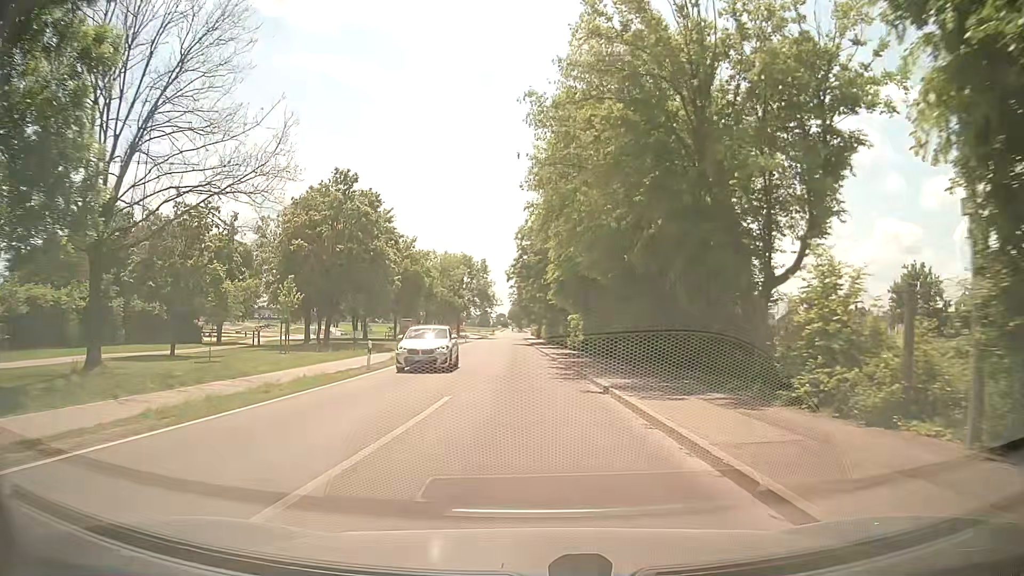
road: tertiary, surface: asphalt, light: Day
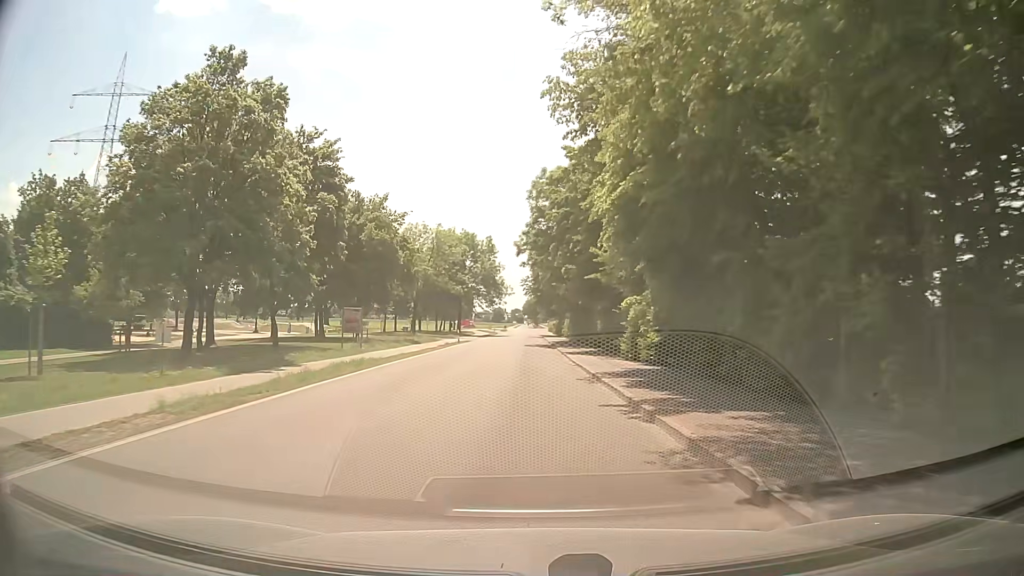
(-0.7, +22.1) m; -2°
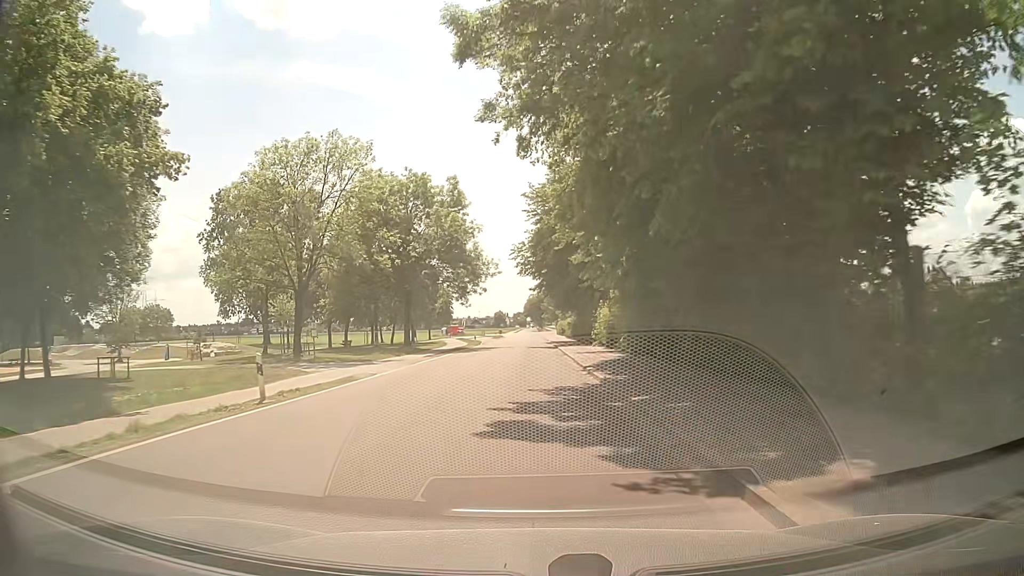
(-0.3, +39.0) m; -1°
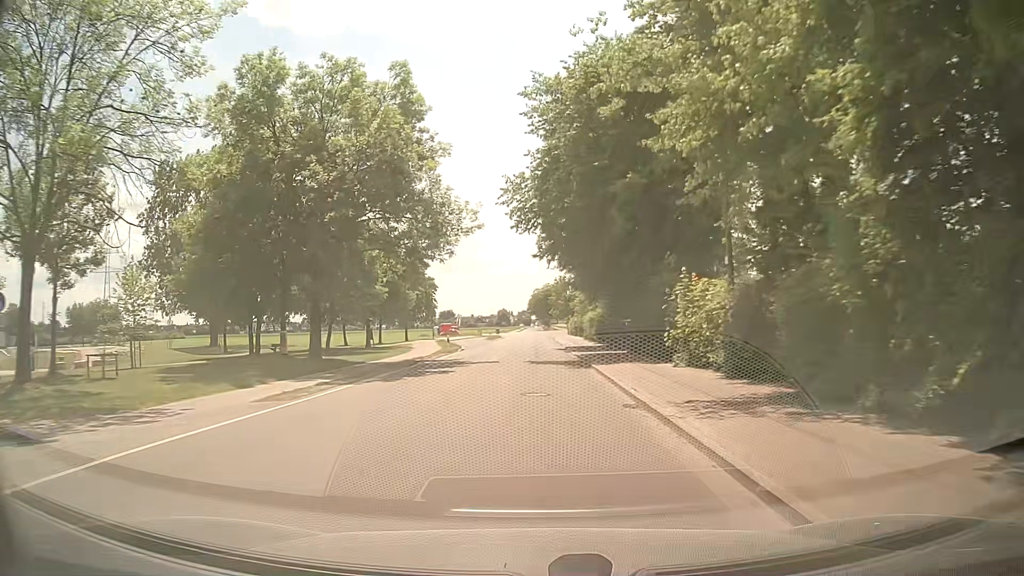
(+0.1, +23.2) m; +1°
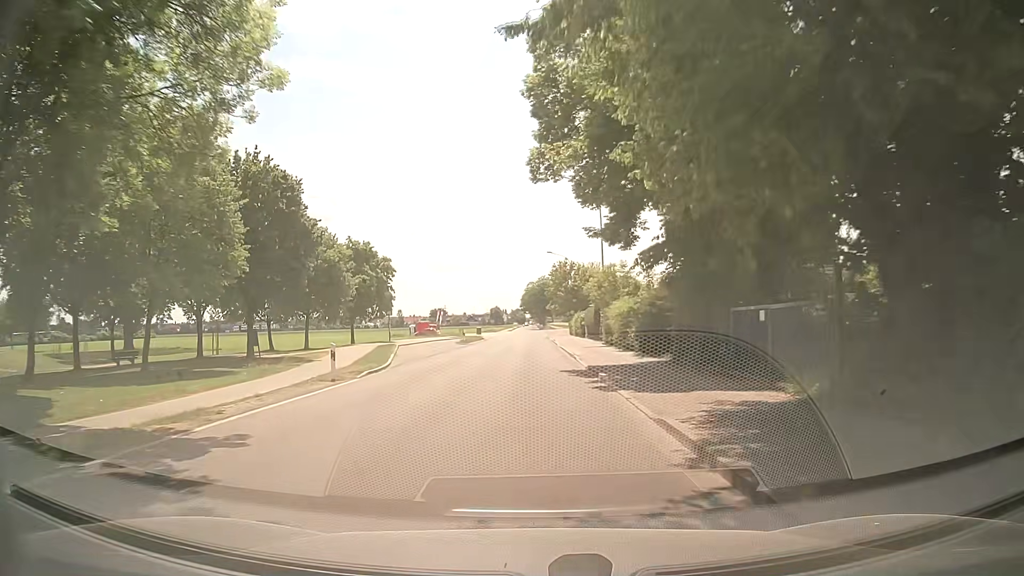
(-0.1, +22.4) m; 0°
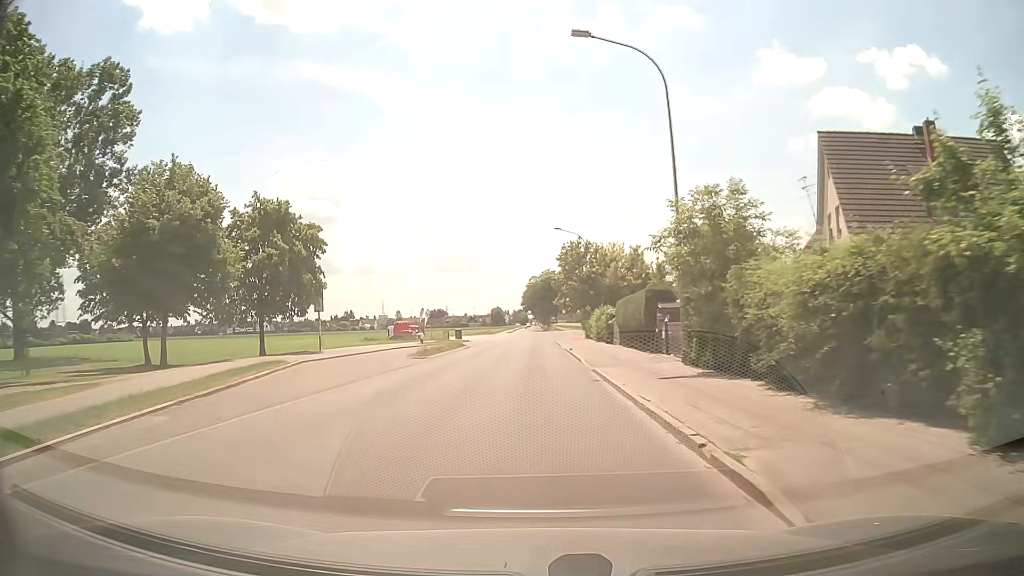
(-0.2, +21.6) m; -1°
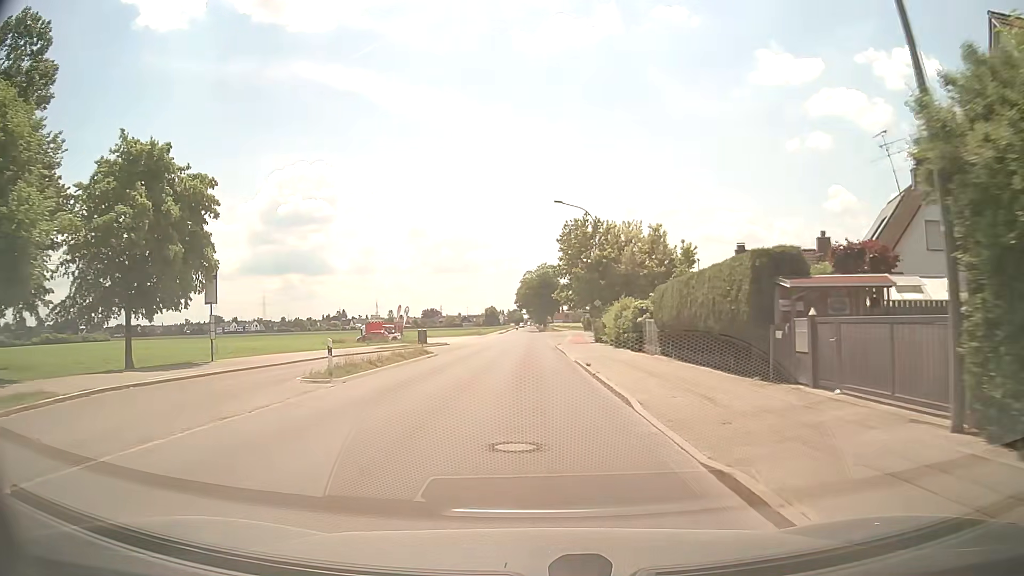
(+0.1, +14.2) m; +1°
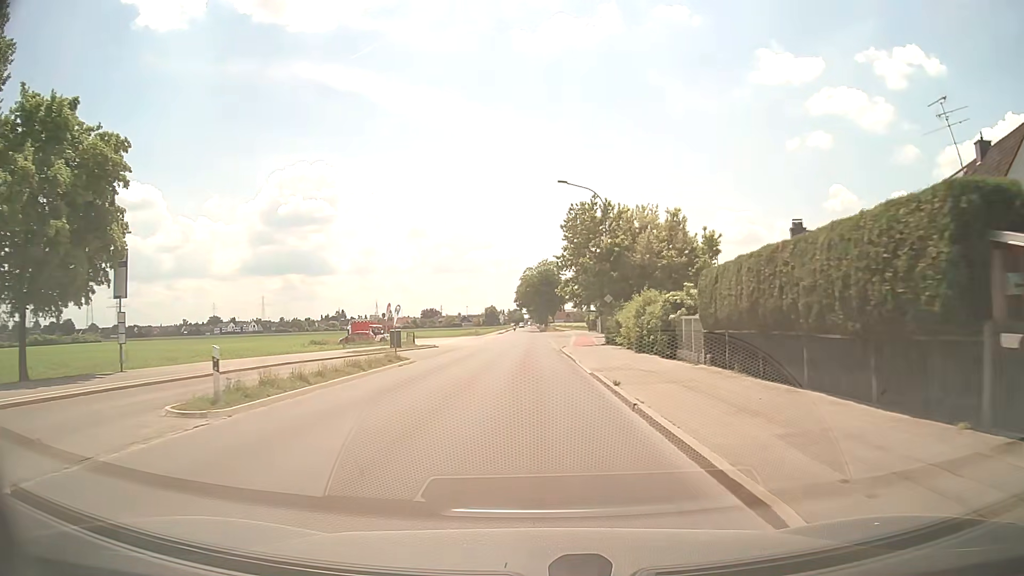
(0.0, +7.1) m; 0°
